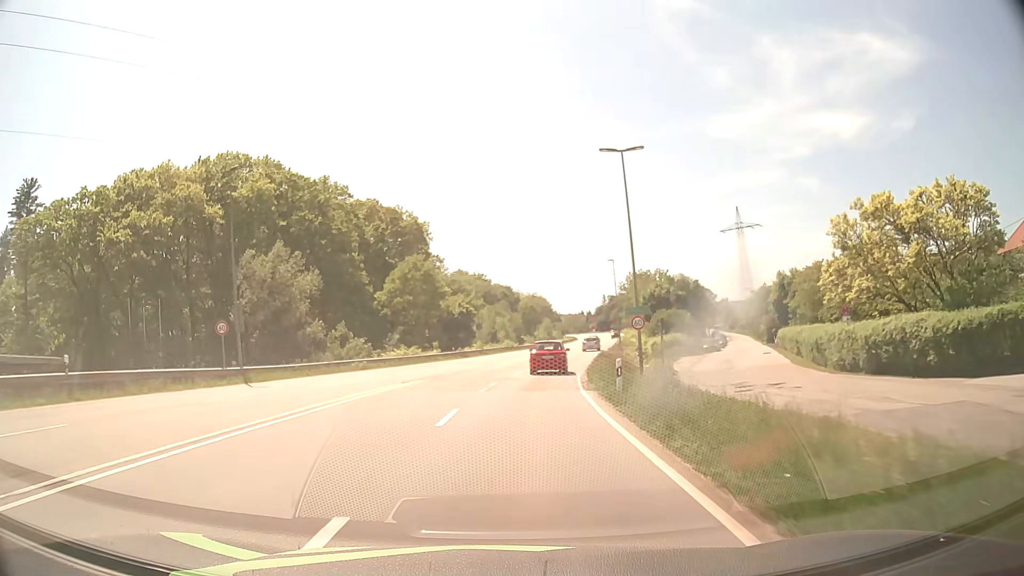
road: secondary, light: Day
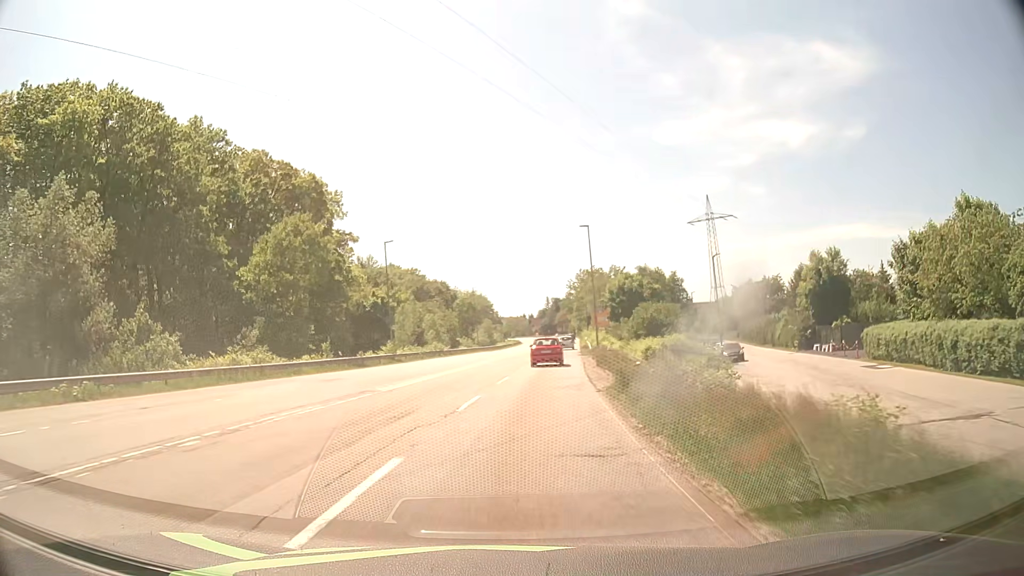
(+1.2, +25.4) m; +5°
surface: asphalt
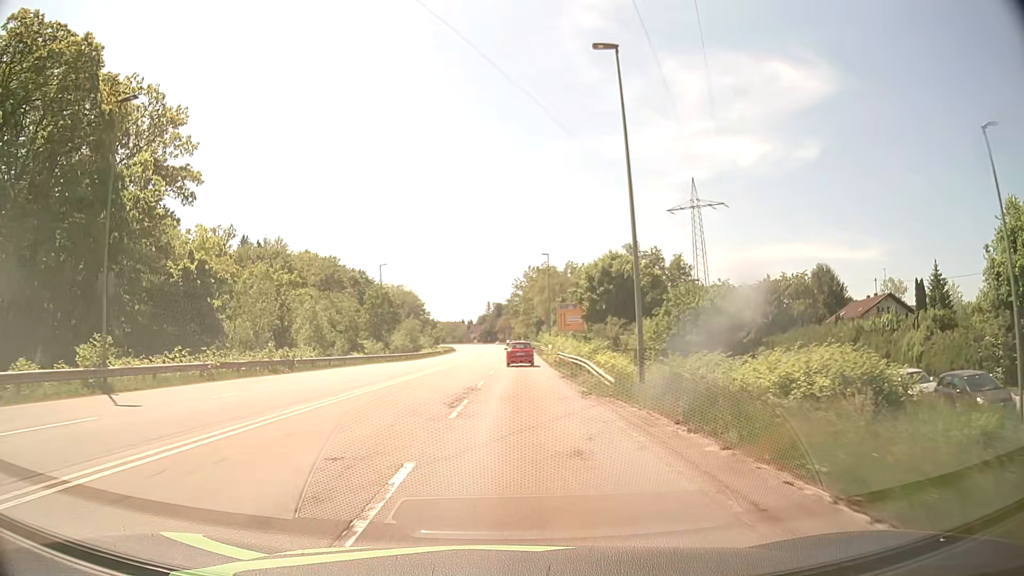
(+1.7, +35.0) m; +5°
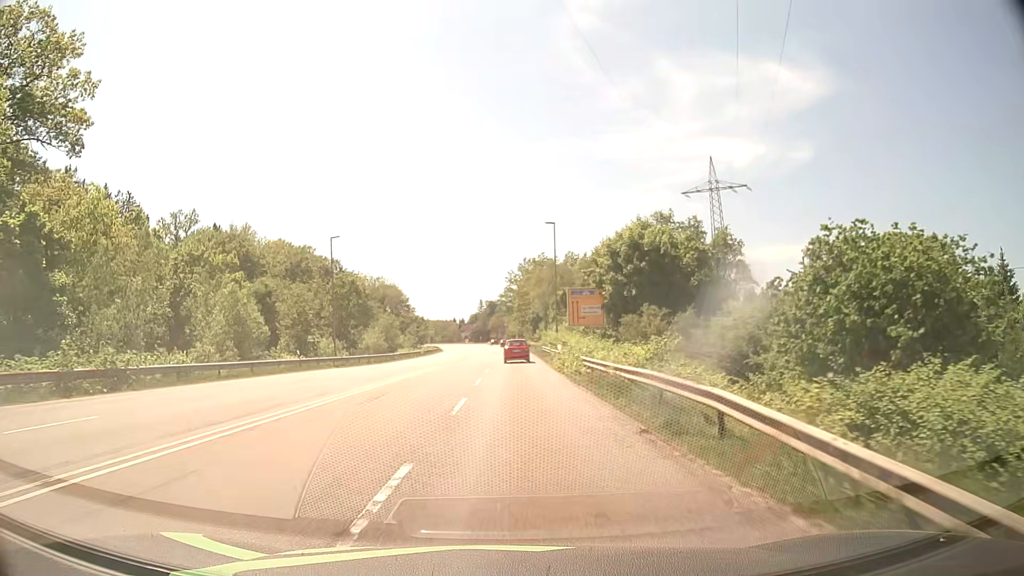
(+0.1, +17.8) m; +1°
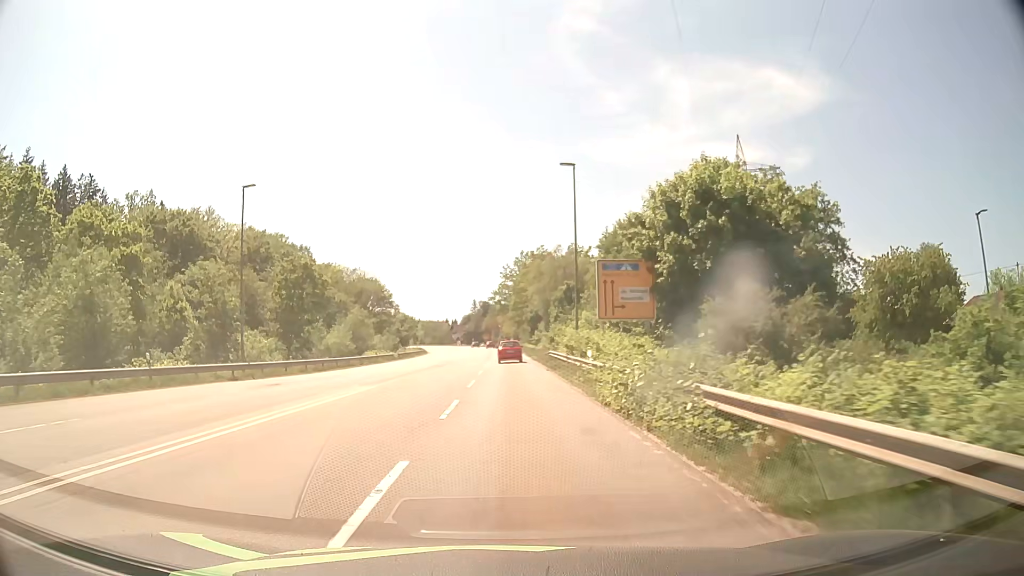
(0.0, +18.0) m; 0°
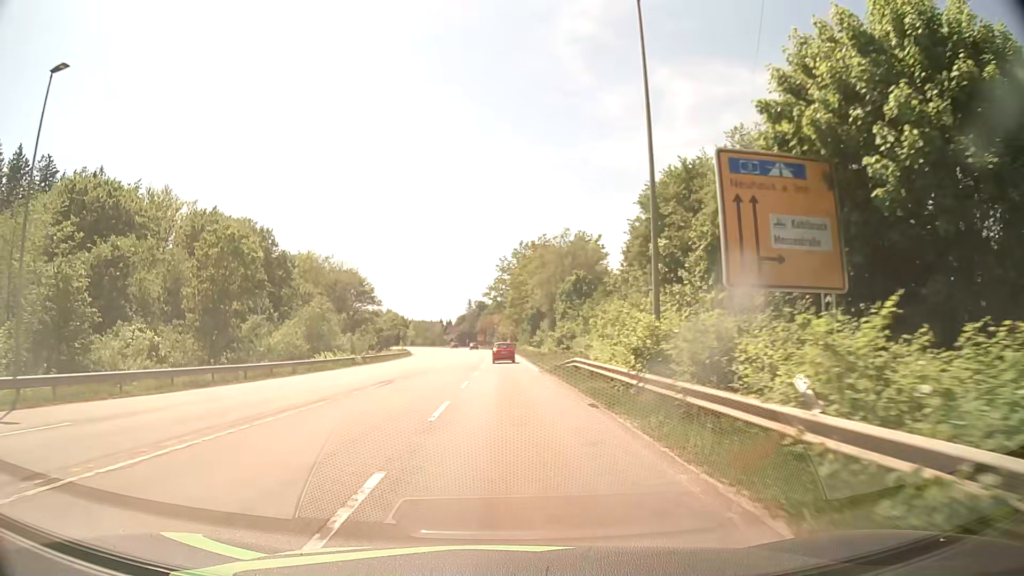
(+0.1, +18.0) m; 0°
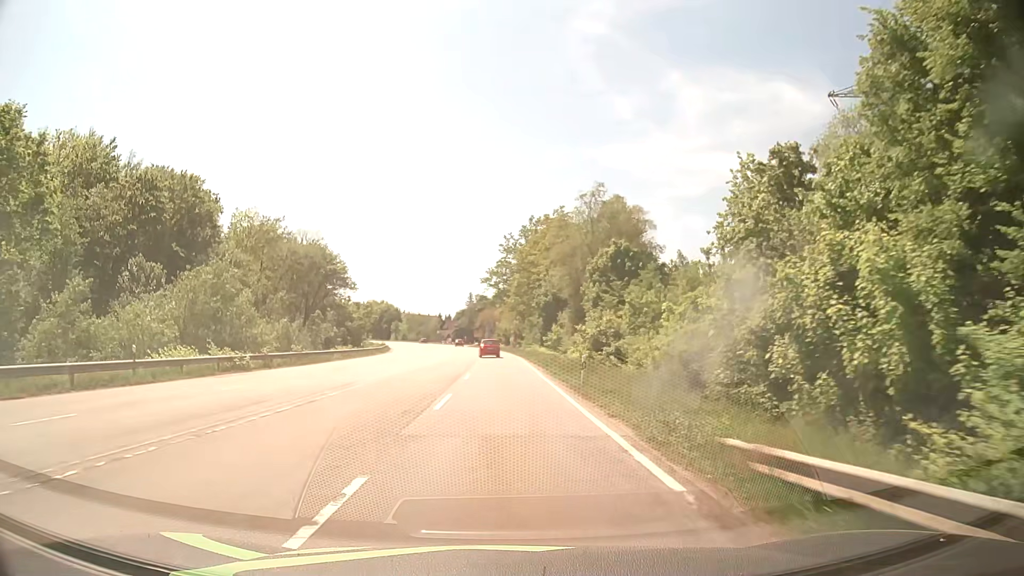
(0.0, +27.2) m; 0°
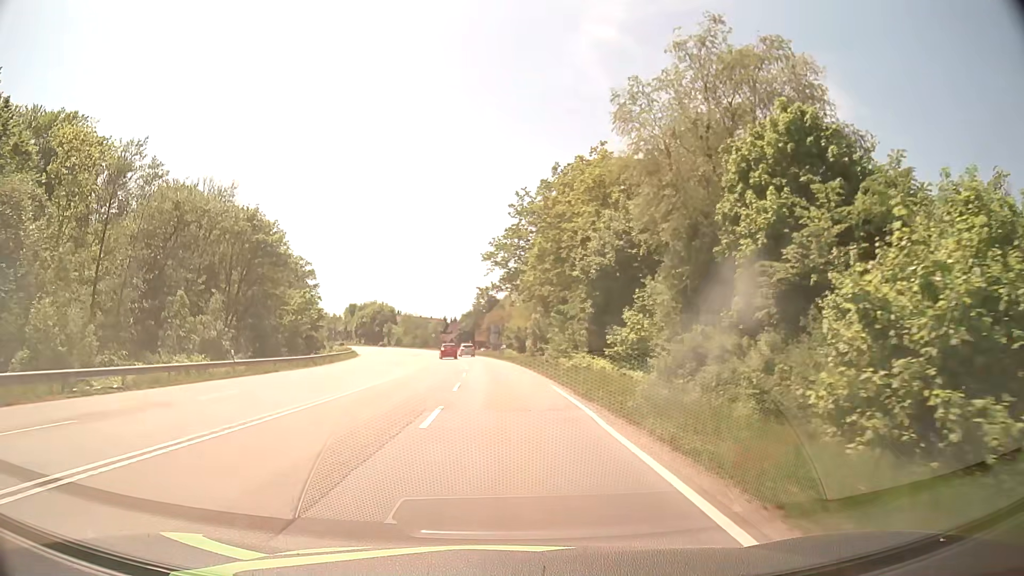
(-0.1, +36.4) m; -1°
(0, +10) (0, +20) (-1, +30) (-1, +40) (-2, +50) (-3, +60) (-4, +70) (-5, +80) (-7, +90) (-8, +100) m
